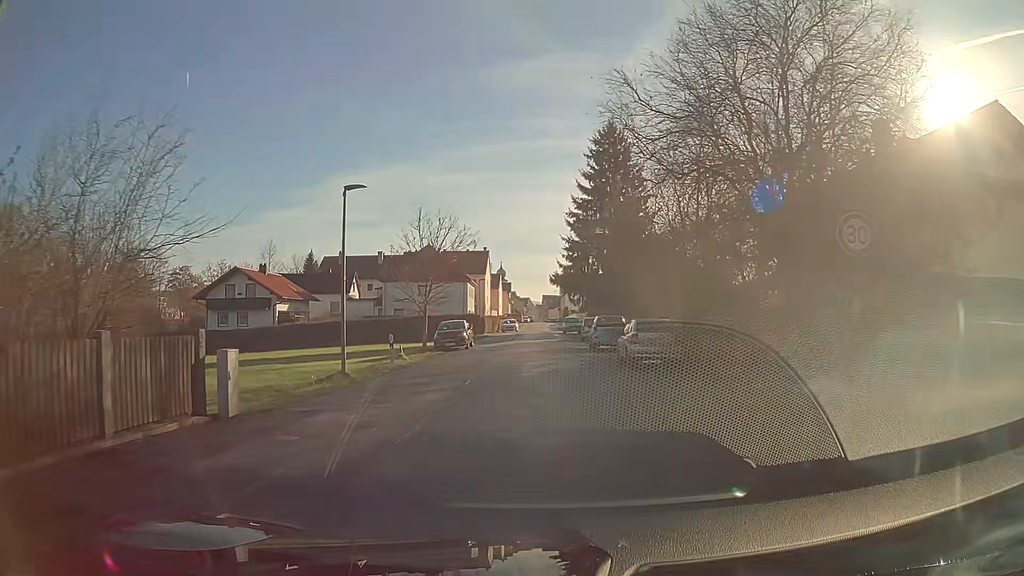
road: residential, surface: asphalt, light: Day
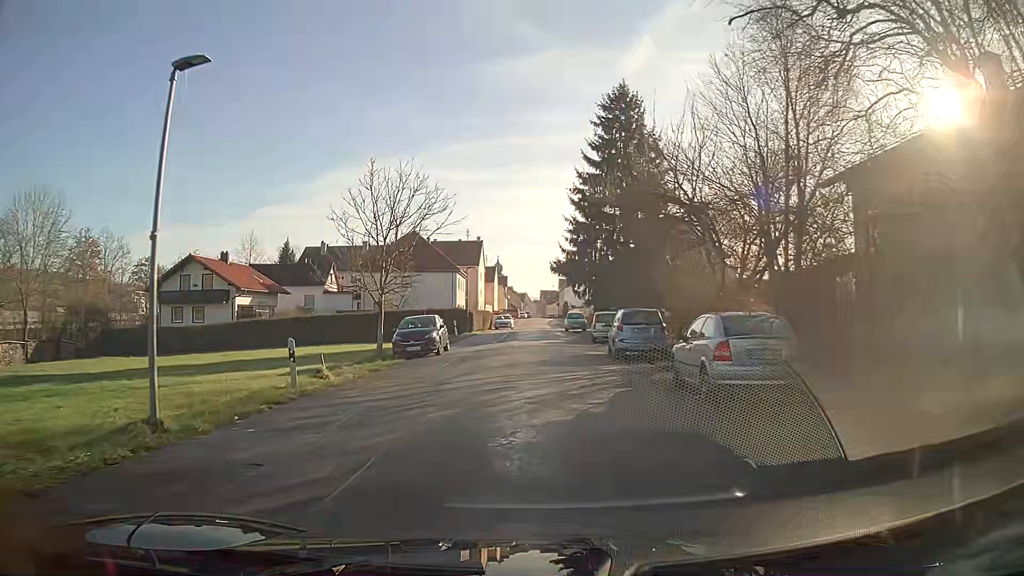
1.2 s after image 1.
(0.0, +9.3) m; 0°
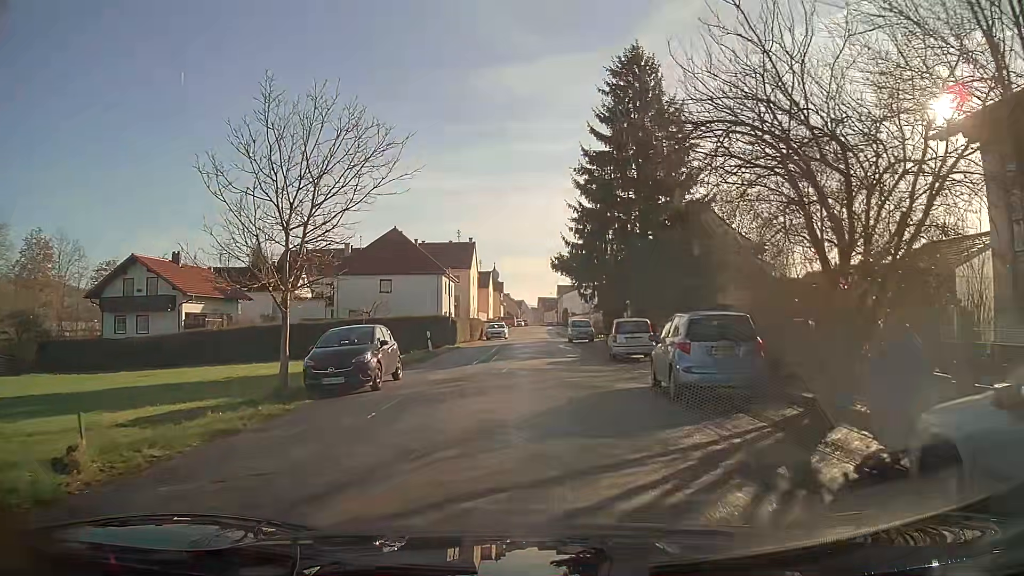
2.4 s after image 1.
(0.0, +9.3) m; 0°
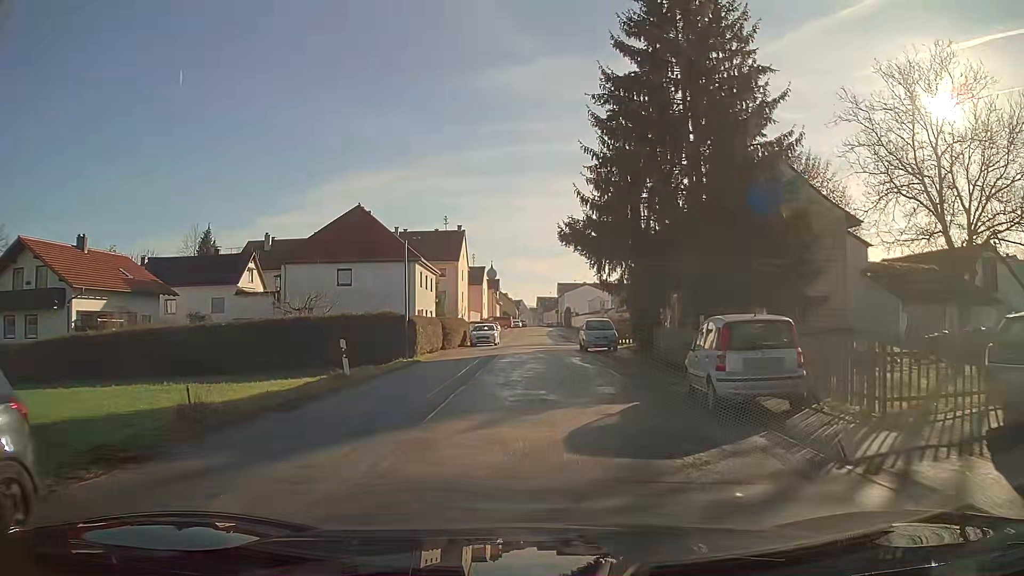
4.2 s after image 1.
(-0.1, +13.9) m; 0°
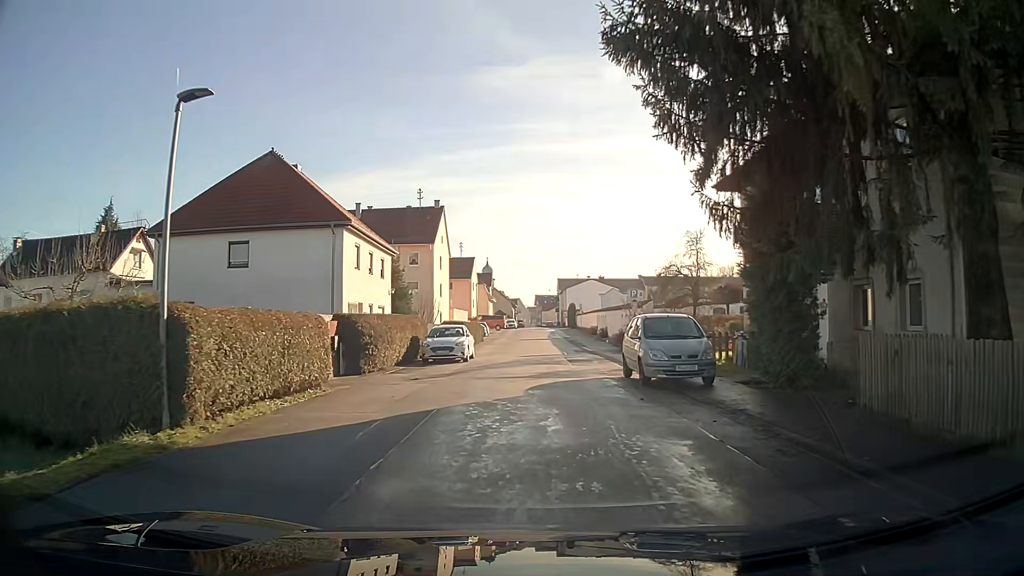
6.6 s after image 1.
(+0.1, +18.5) m; 0°
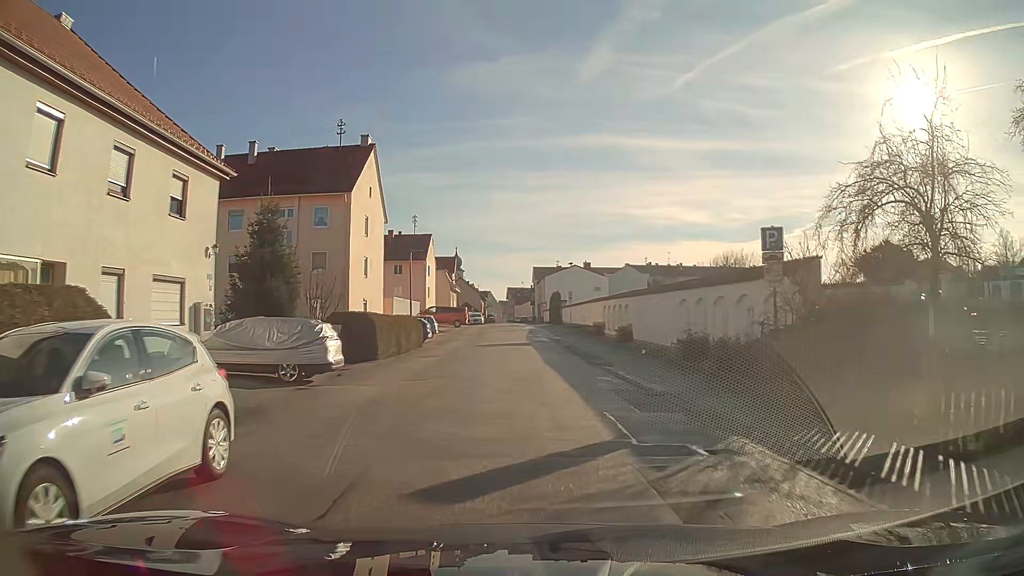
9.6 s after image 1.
(+0.3, +23.2) m; +3°
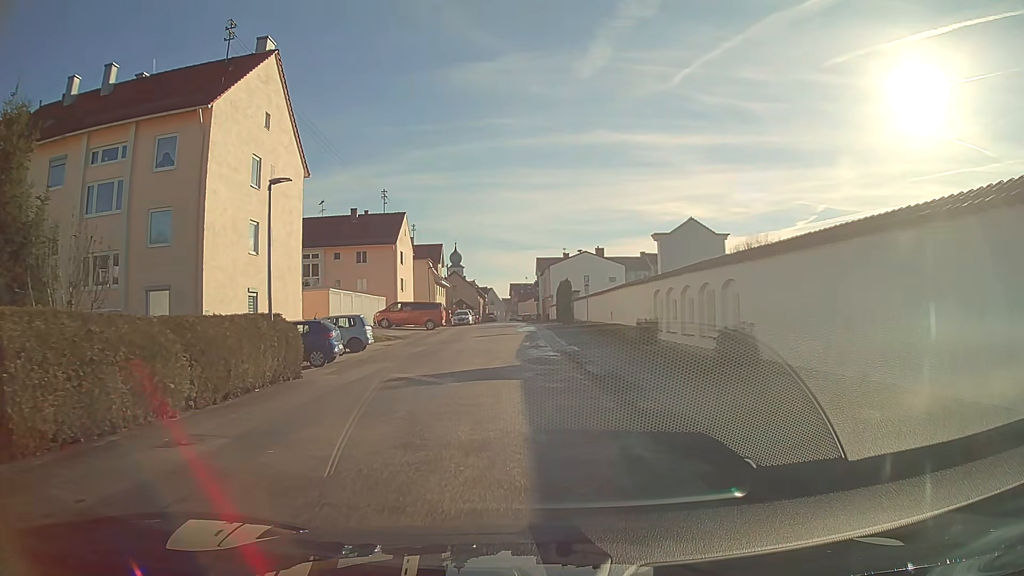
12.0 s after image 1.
(0.0, +18.6) m; -1°
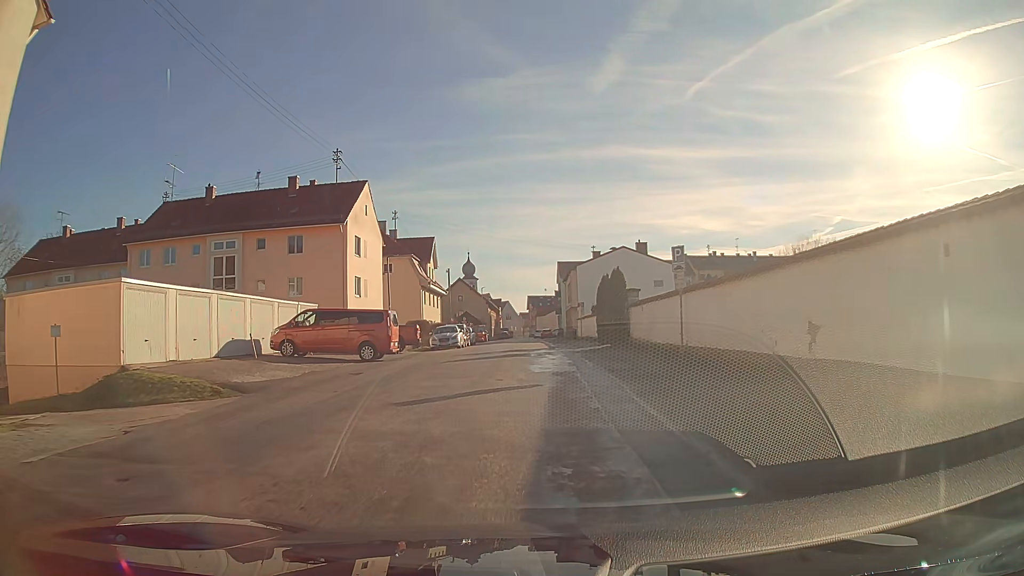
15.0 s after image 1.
(-0.2, +23.1) m; -1°
(0, +10) (0, +20) (0, +30) (0, +40) (0, +50) (0, +60) (0, +70) (0, +80) (-1, +90) (-2, +100) m
